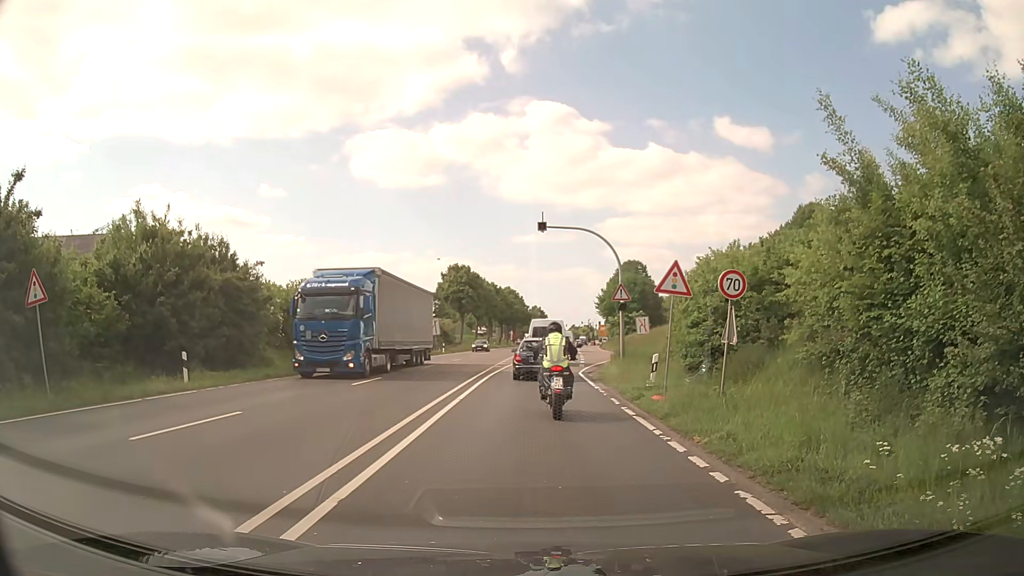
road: primary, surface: asphalt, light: Day
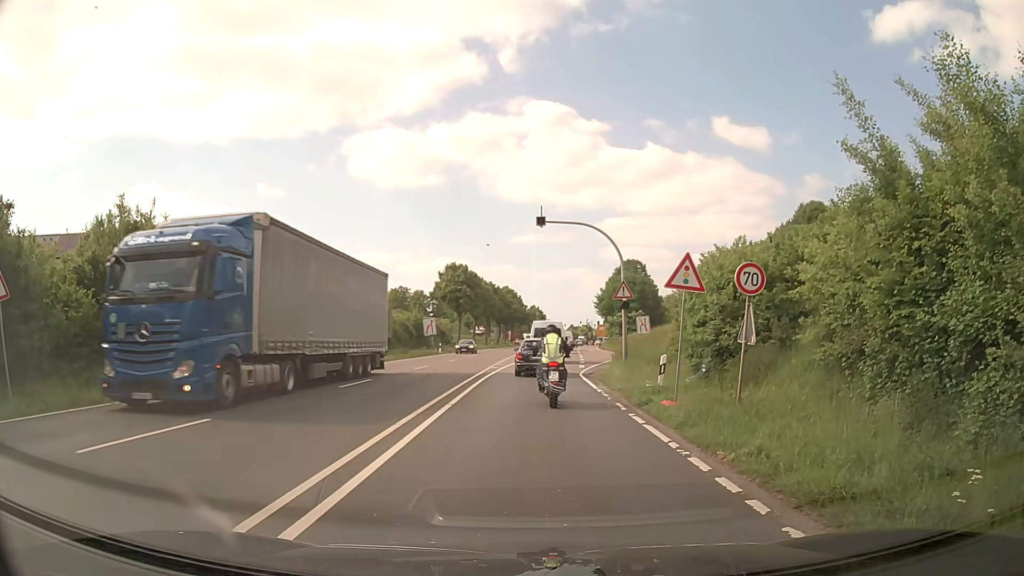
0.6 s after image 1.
(0.0, +1.3) m; +1°
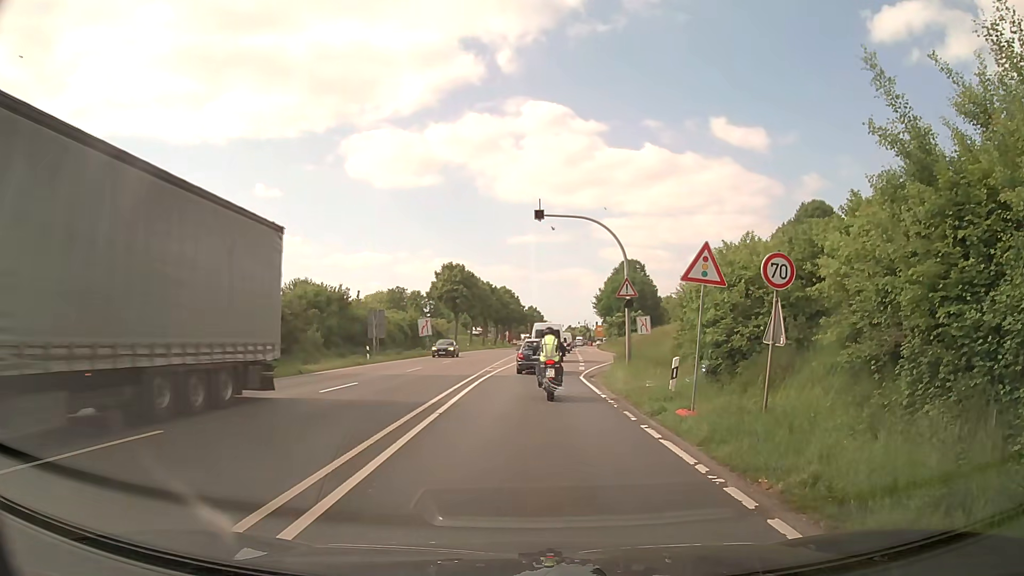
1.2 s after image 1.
(0.0, +1.7) m; -1°
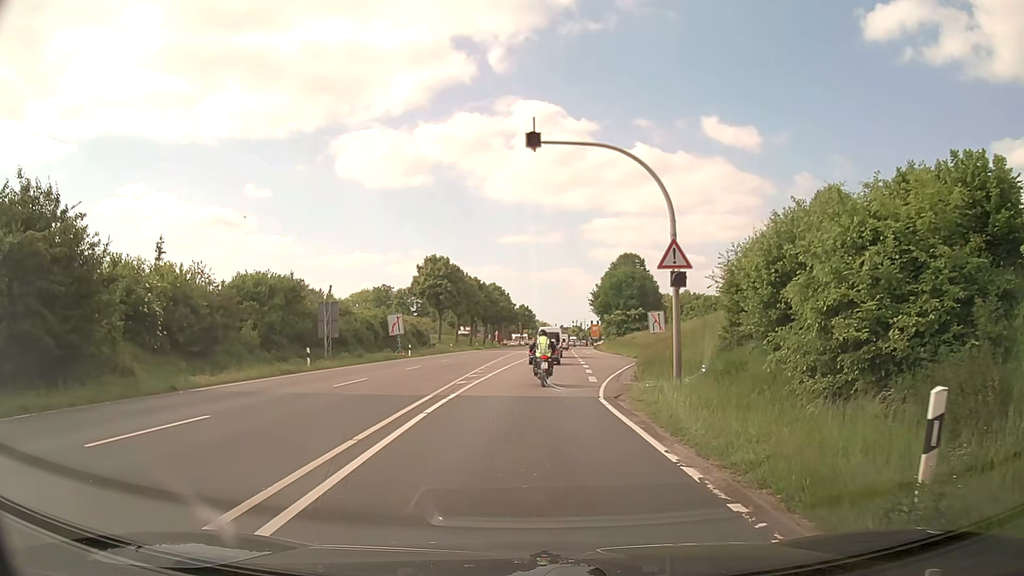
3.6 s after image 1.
(+0.2, +10.2) m; +2°
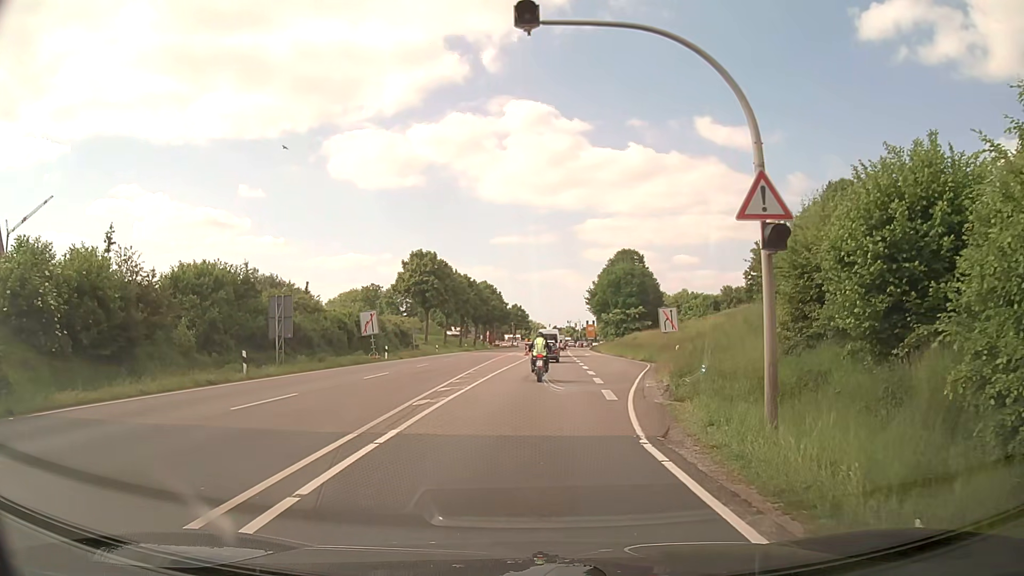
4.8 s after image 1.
(0.0, +6.9) m; +1°
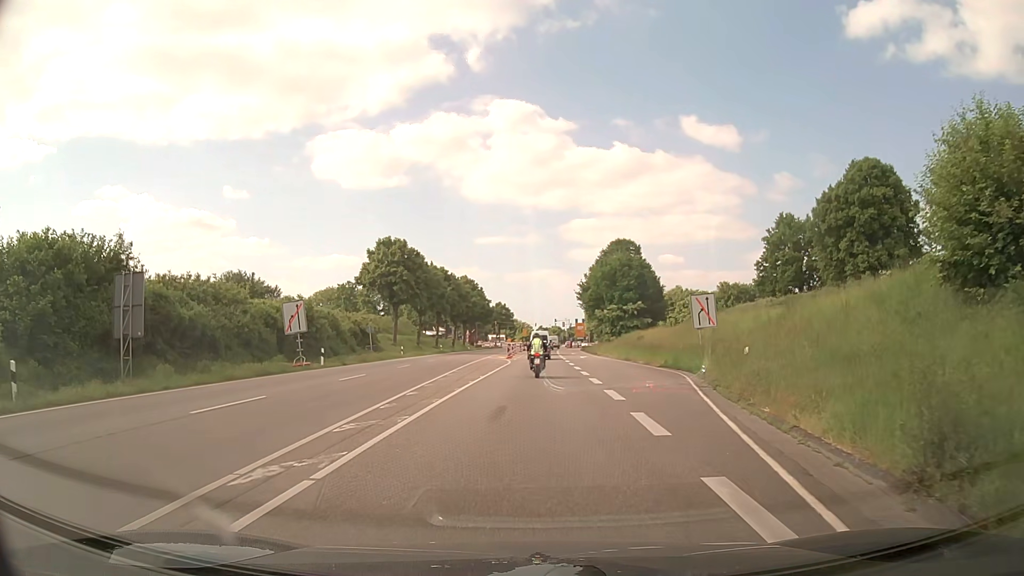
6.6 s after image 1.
(+0.1, +12.6) m; +1°
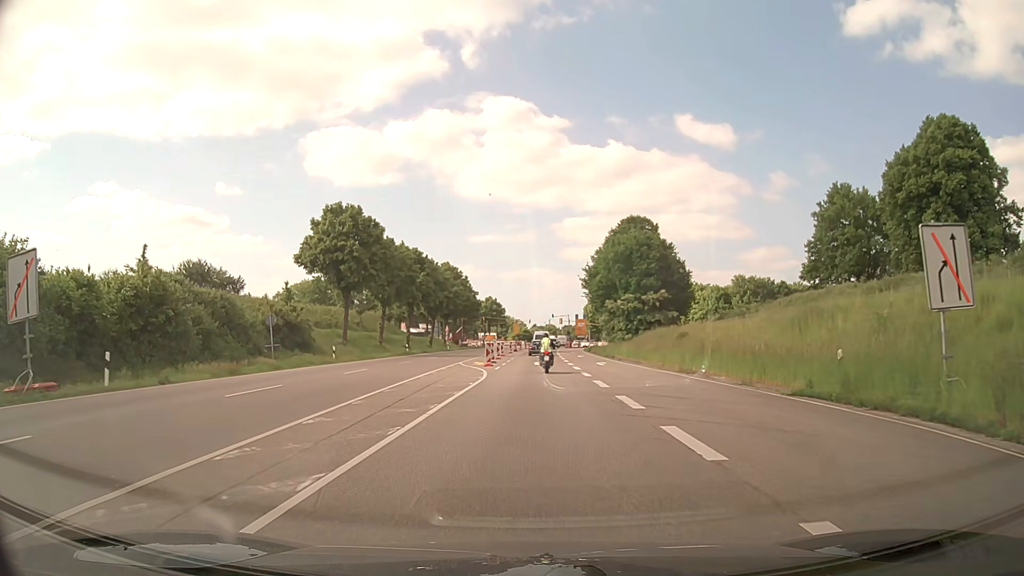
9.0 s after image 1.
(+0.1, +20.5) m; 0°
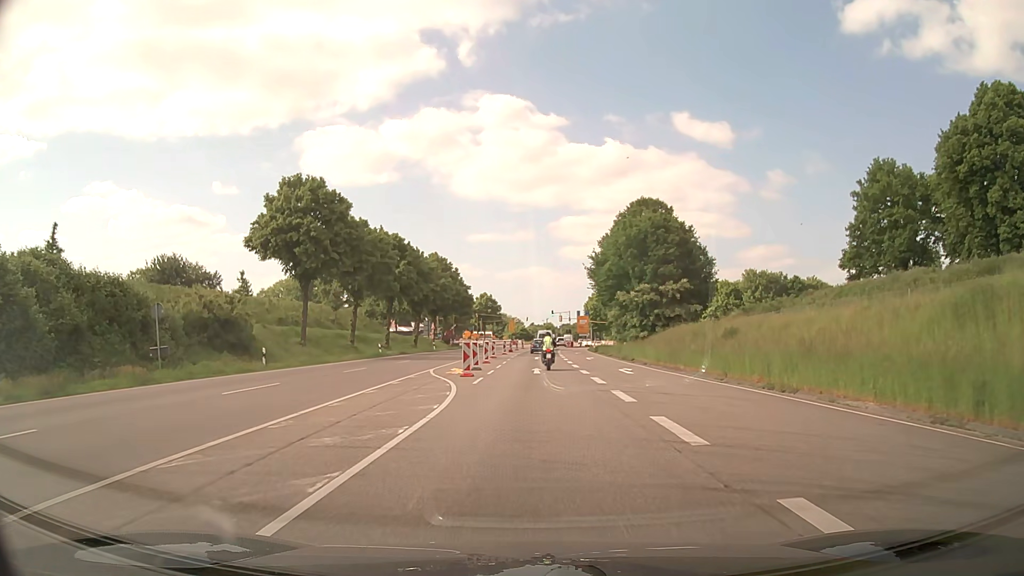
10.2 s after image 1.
(0.0, +11.4) m; 0°
(0, +10) (0, +20) (0, +30) (0, +40) (+1, +50) (+1, +60) (+1, +70) (+2, +80) (+2, +90) (+3, +100) m
